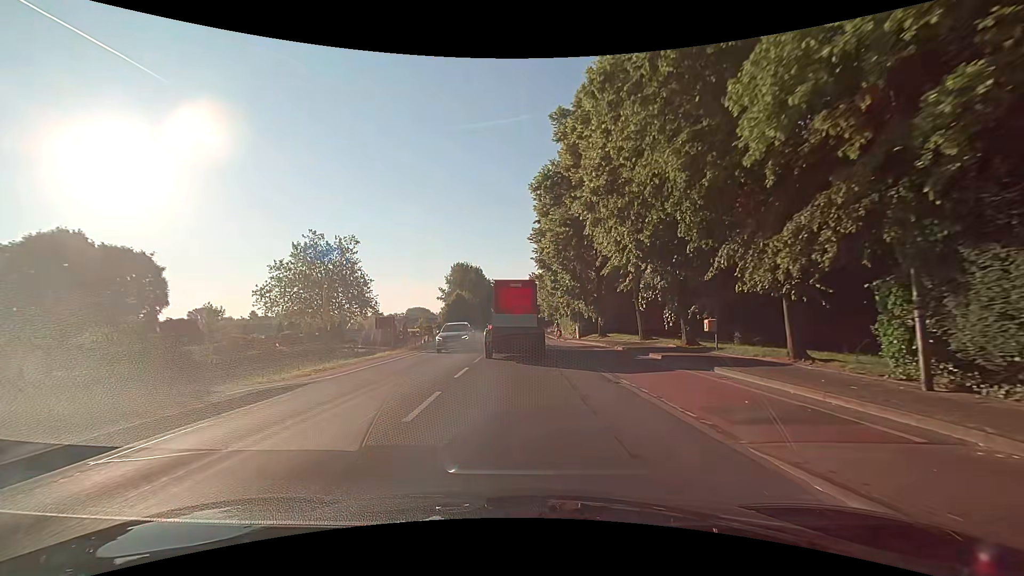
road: secondary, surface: asphalt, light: Day
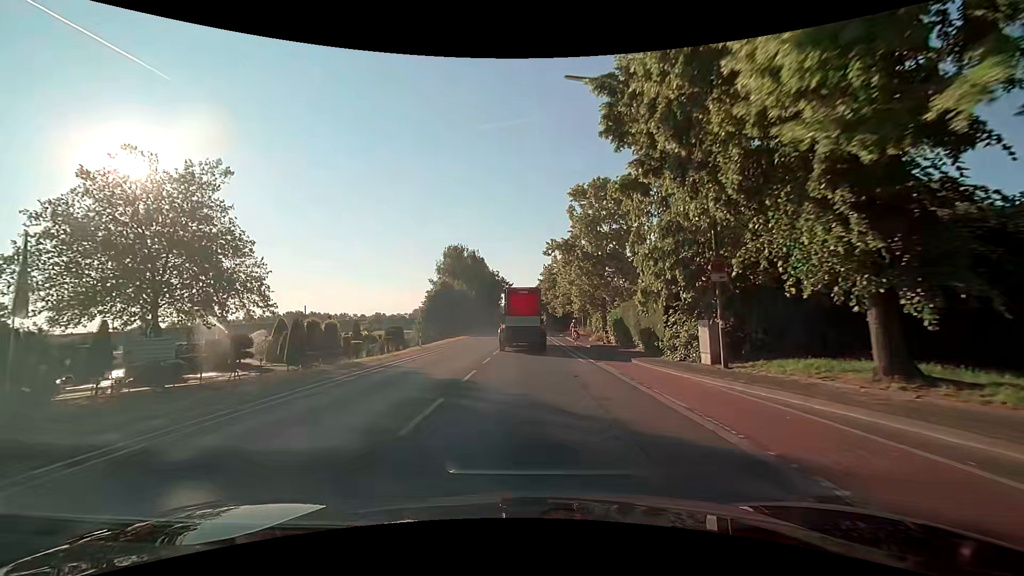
(-0.1, +30.7) m; 0°
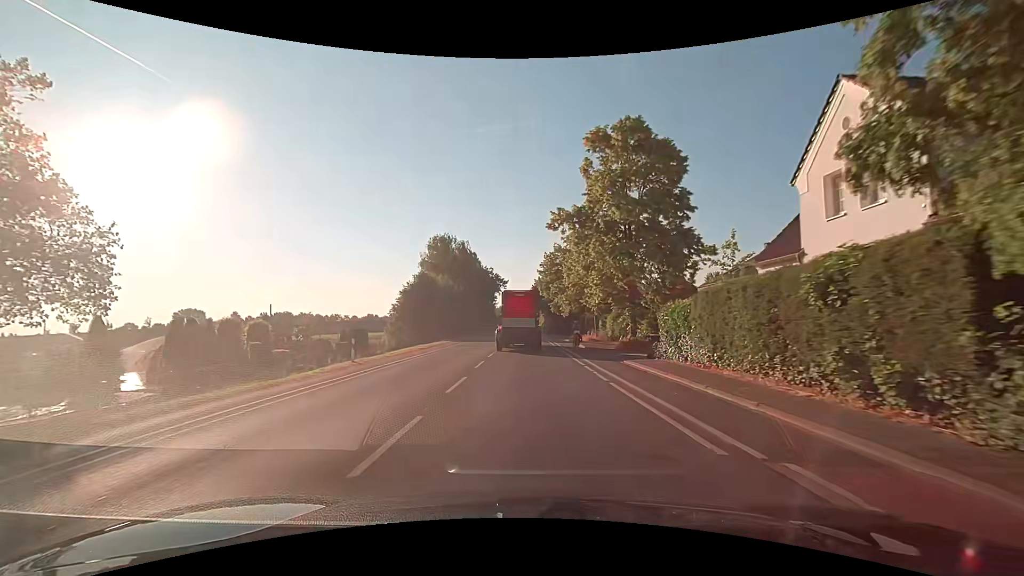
(0.0, +13.6) m; 0°
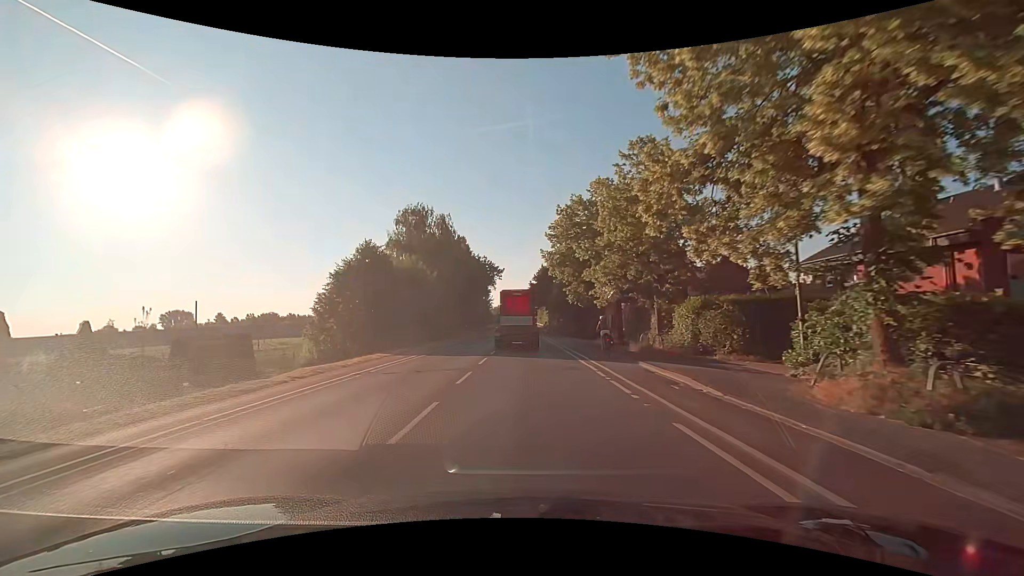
(+0.1, +22.4) m; 0°
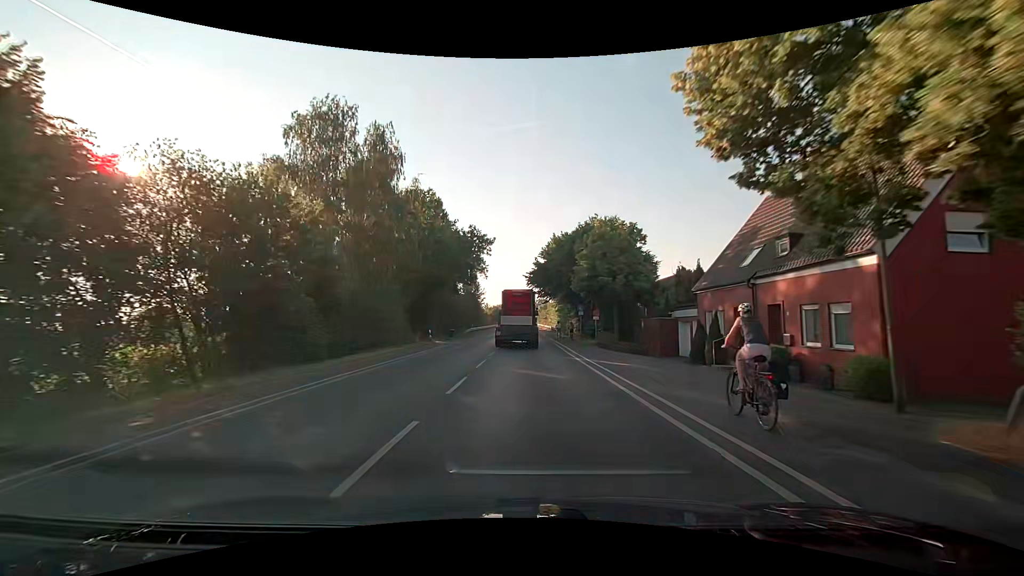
(0.0, +31.7) m; 0°
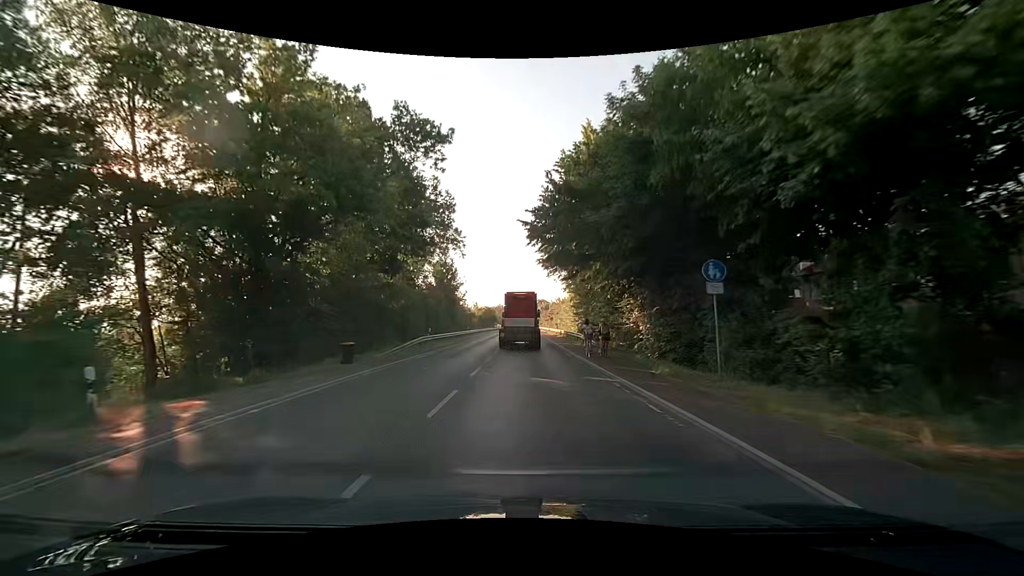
(-0.1, +32.2) m; 0°
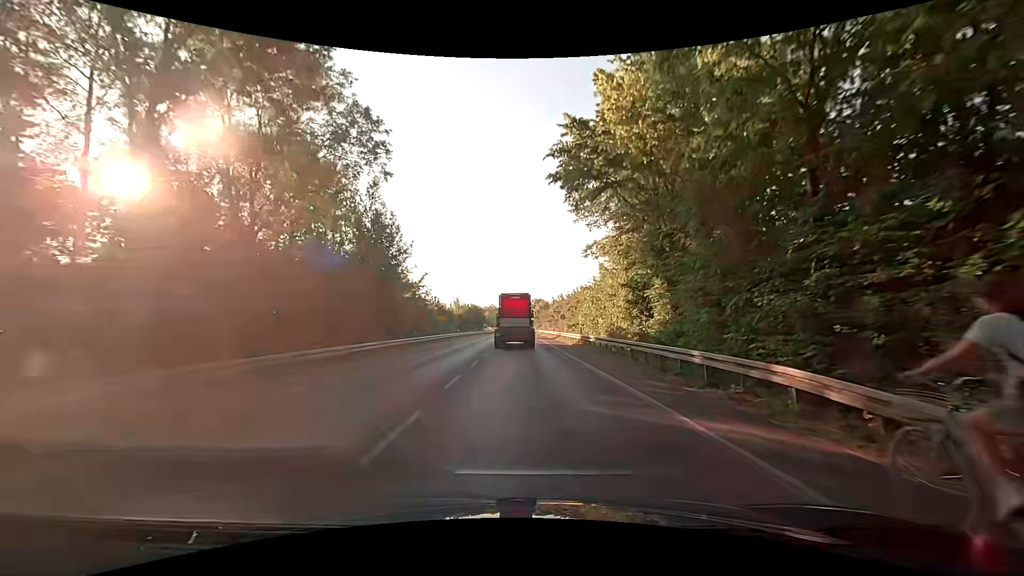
(0.0, +32.5) m; +1°
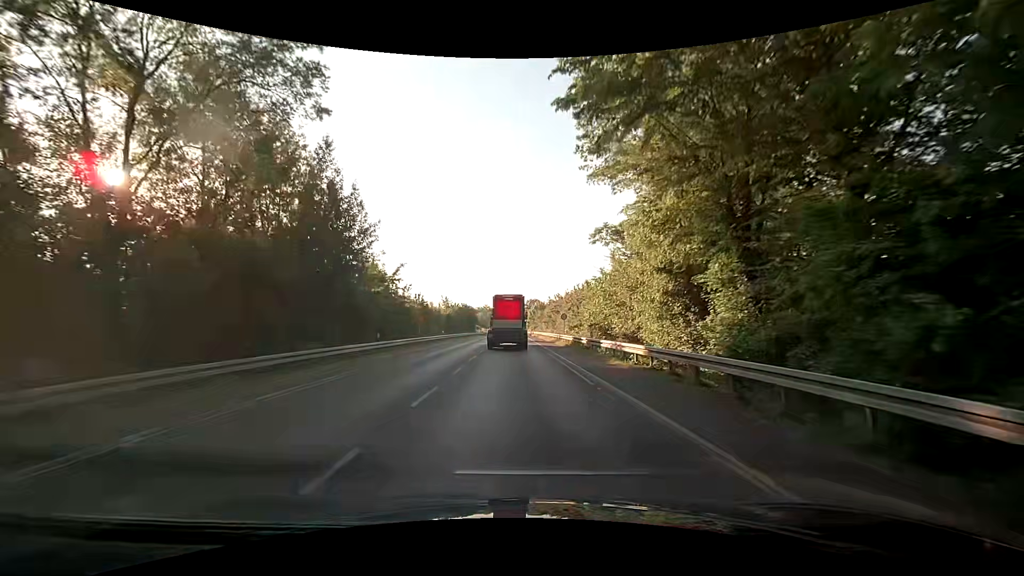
(-0.1, +8.3) m; 0°
